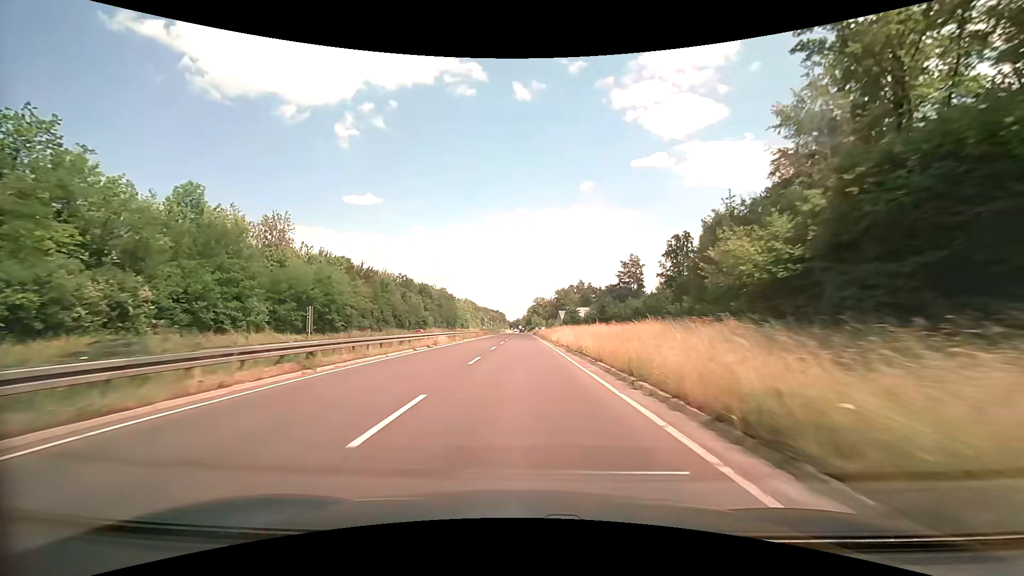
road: trunk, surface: asphalt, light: Day
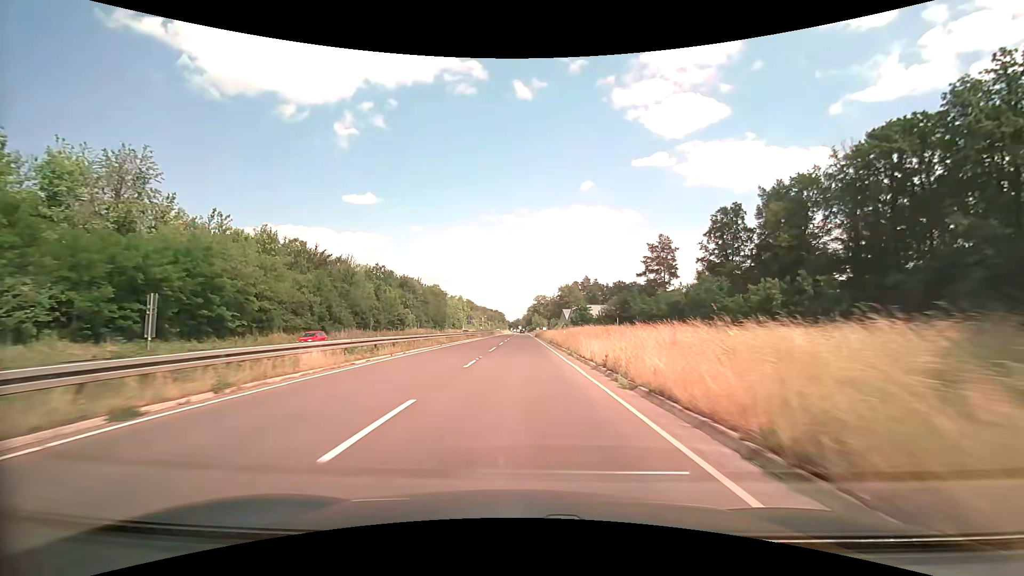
(+0.1, +24.5) m; 0°
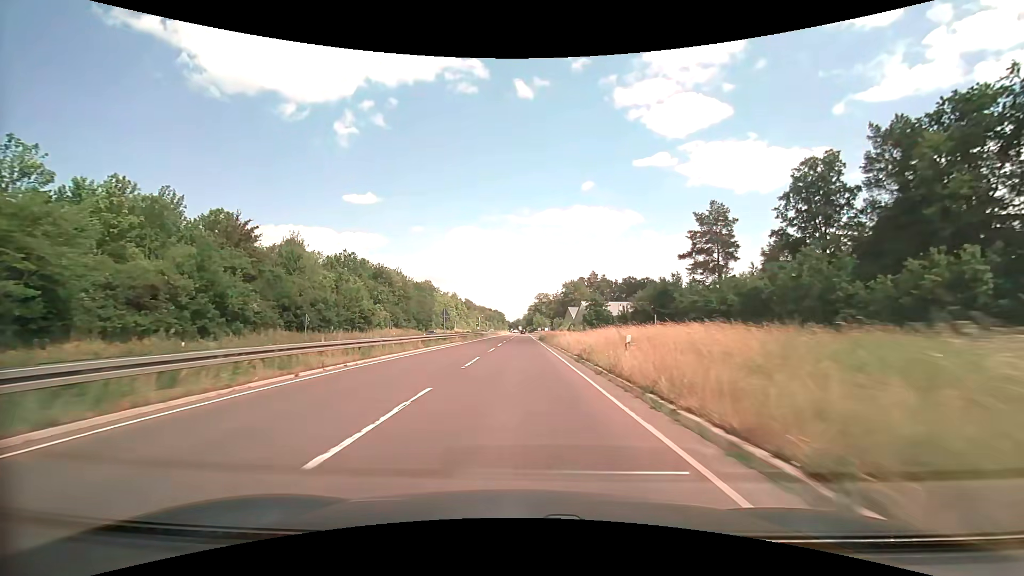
(0.0, +24.3) m; 0°
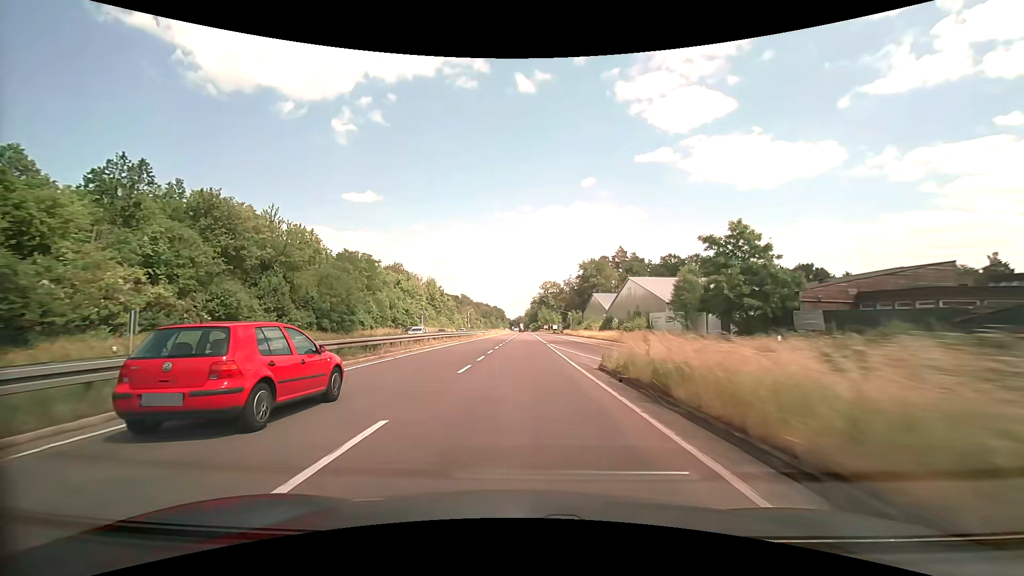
(-0.4, +62.2) m; 0°
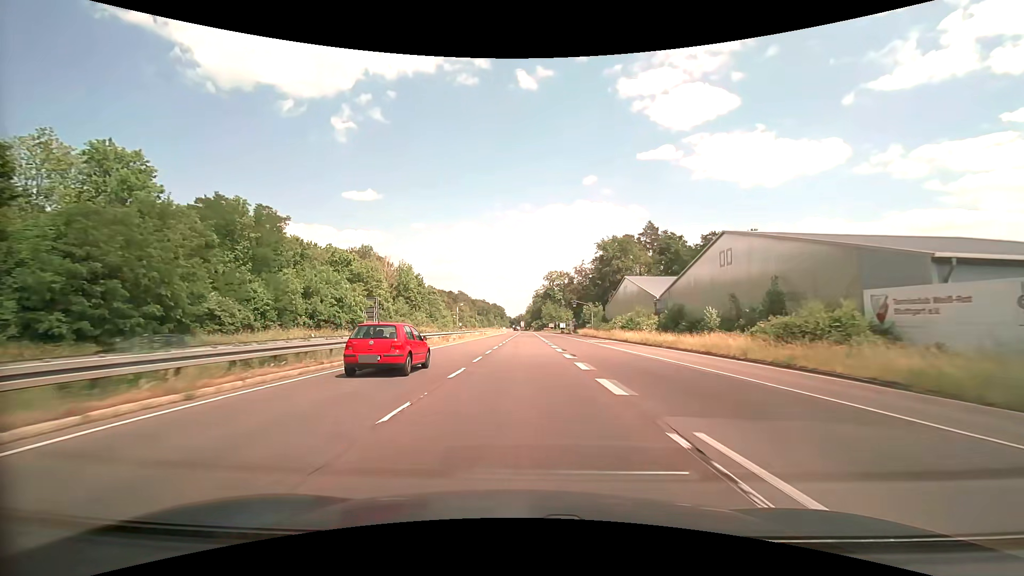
(-0.2, +38.2) m; 0°
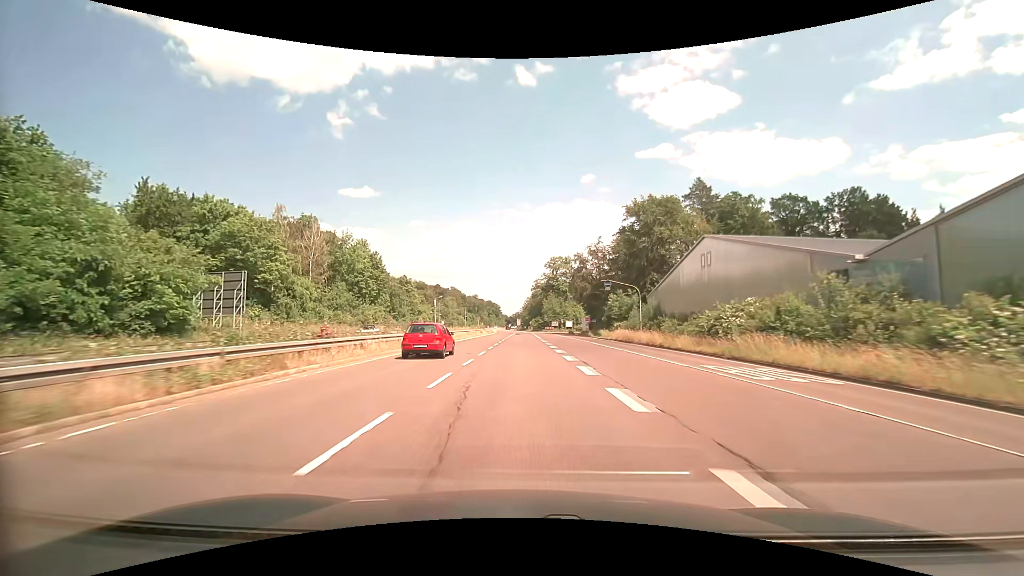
(0.0, +38.2) m; 0°
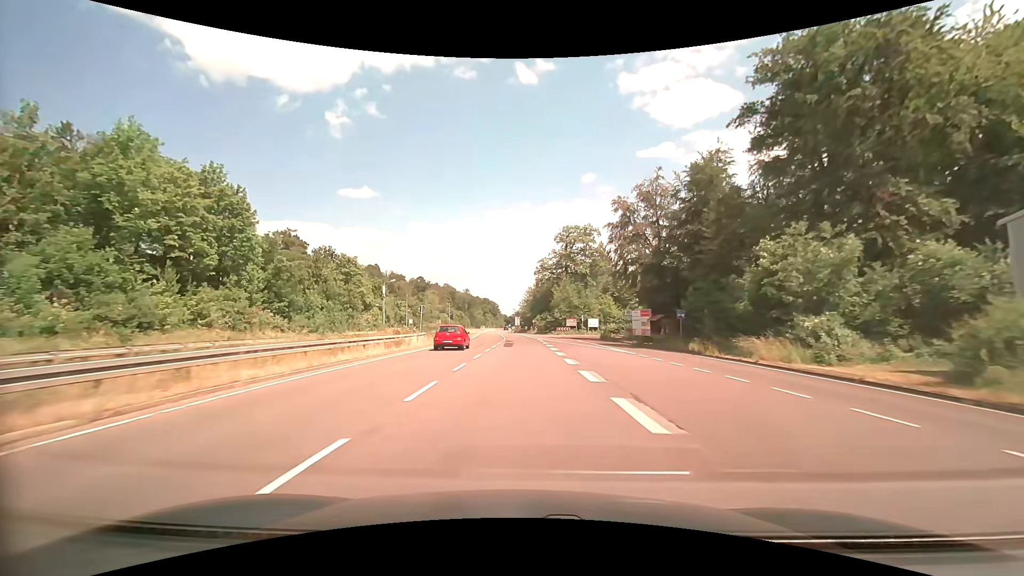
(+0.1, +49.8) m; 0°
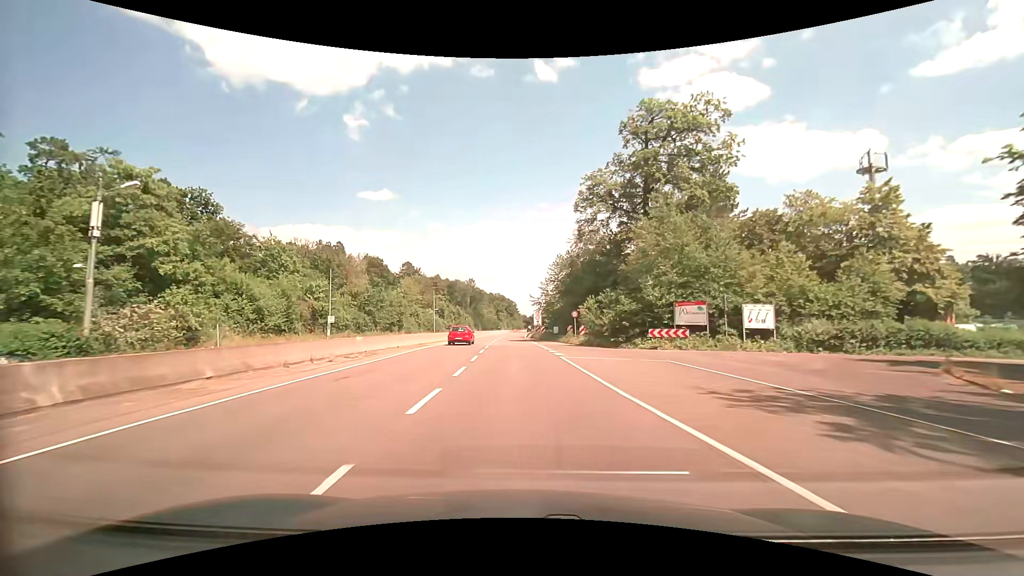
(-0.9, +61.2) m; -2°
(0, +10) (0, +20) (-1, +30) (-1, +40) (-2, +50) (-2, +60) (-2, +70) (-2, +80) (-2, +90) (-2, +100) m
